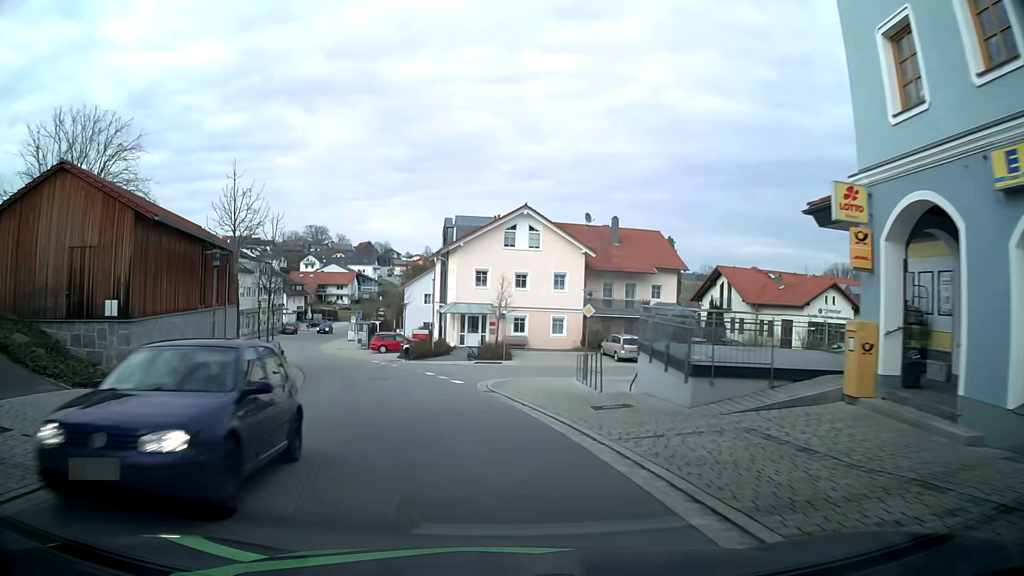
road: tertiary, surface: asphalt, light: Day
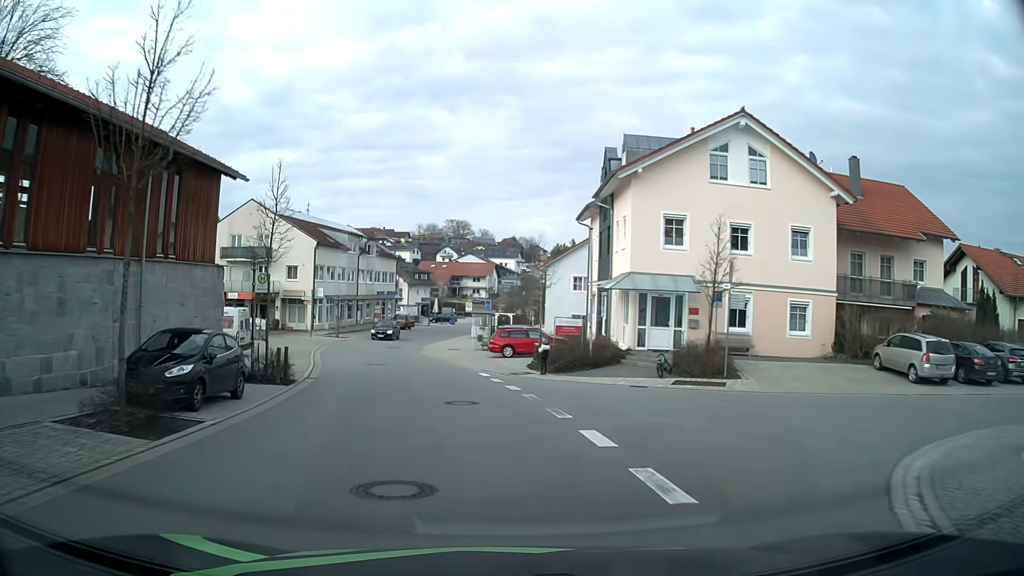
(-2.3, +20.1) m; -13°
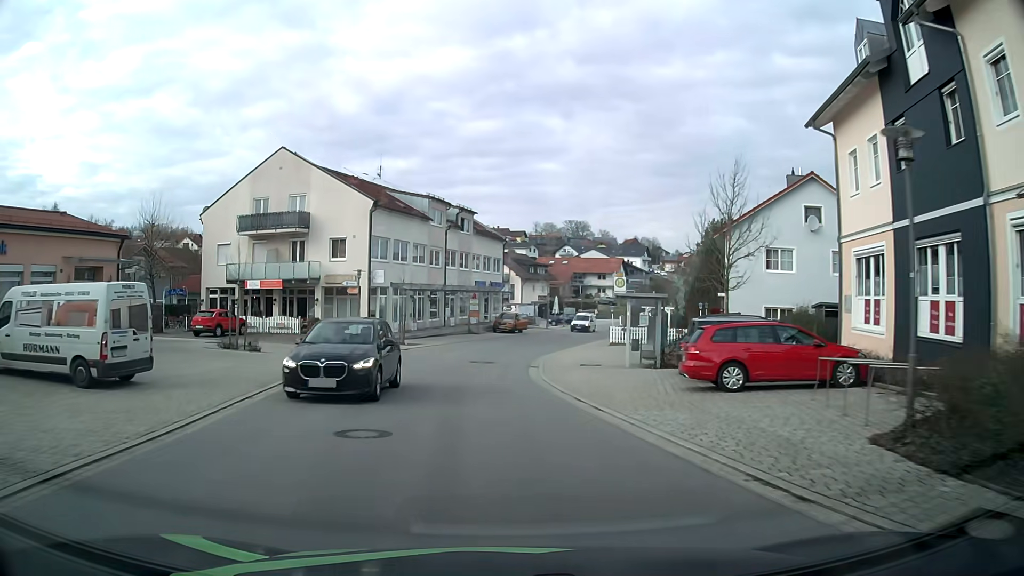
(-1.9, +20.4) m; -10°
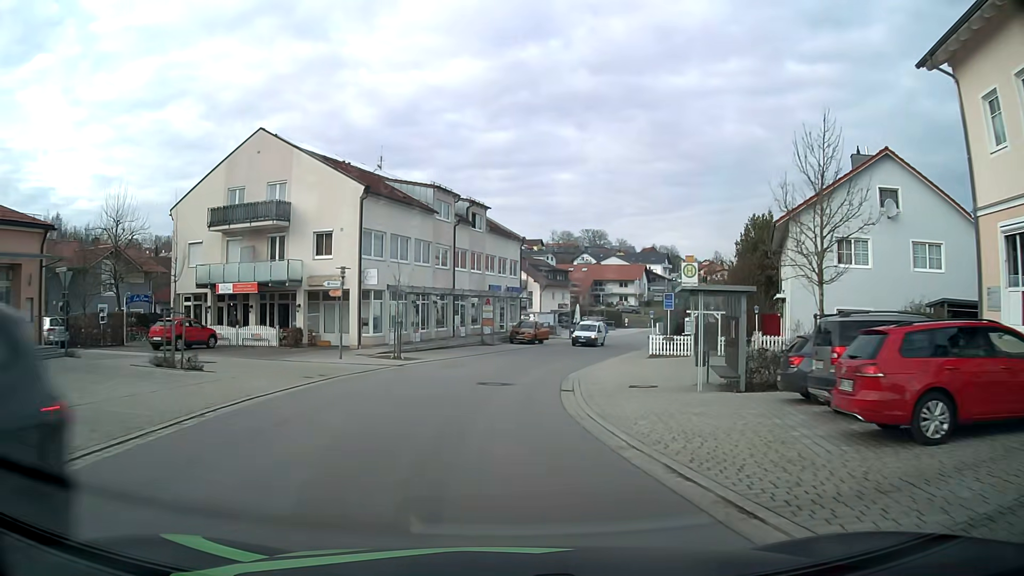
(-0.1, +6.9) m; -1°
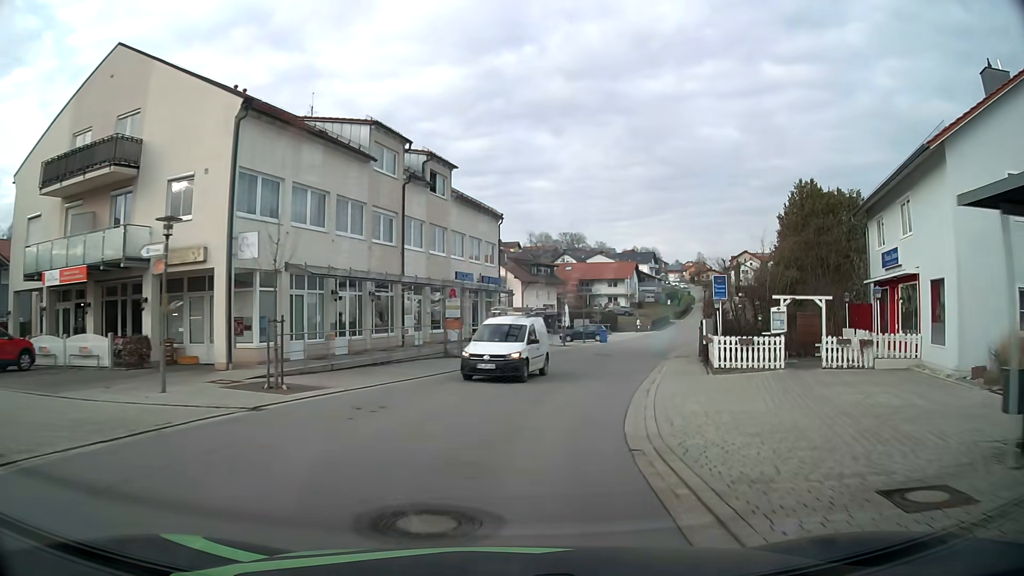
(0.0, +14.0) m; +2°
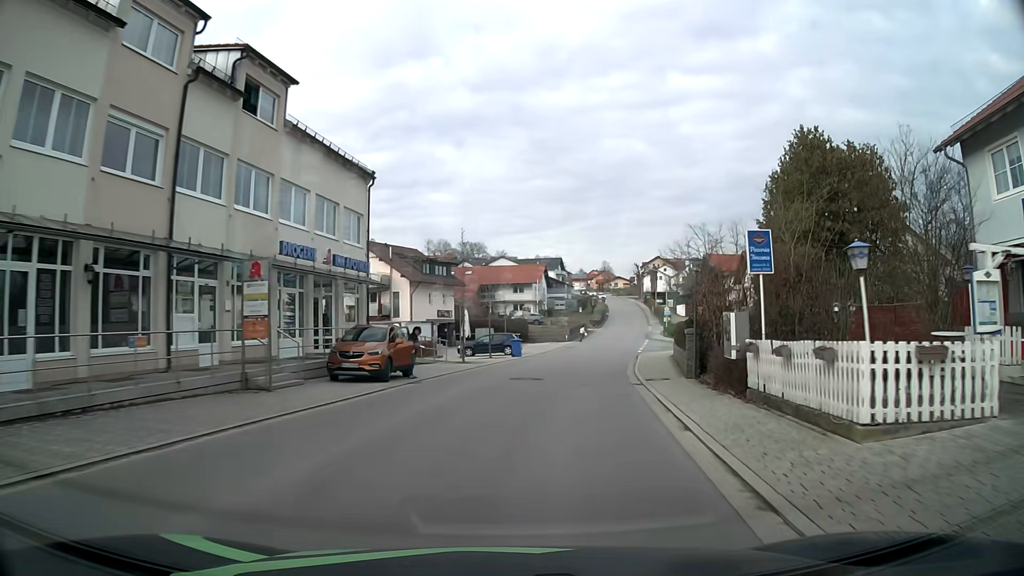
(+1.0, +14.1) m; +9°
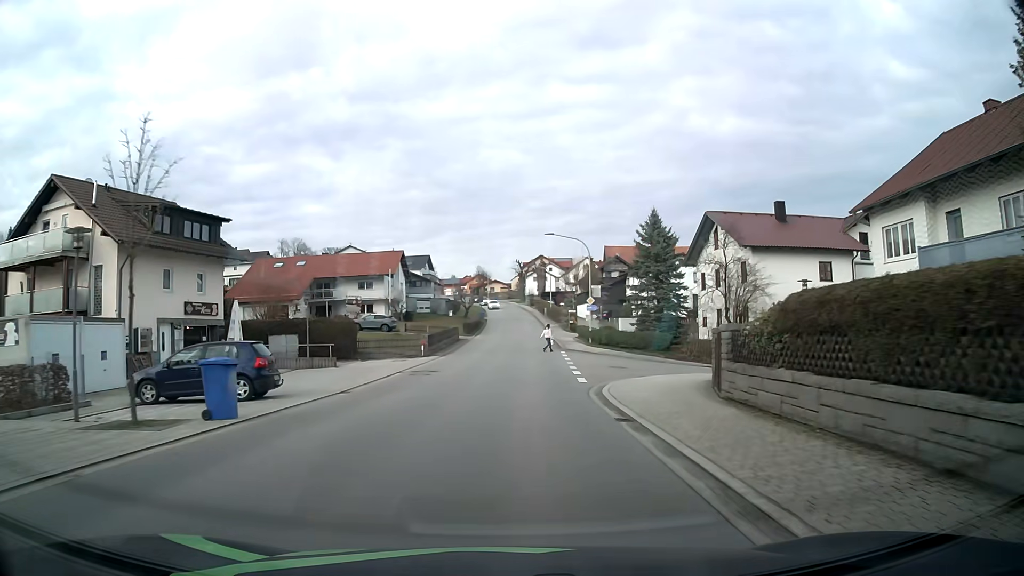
(+3.0, +28.5) m; +10°
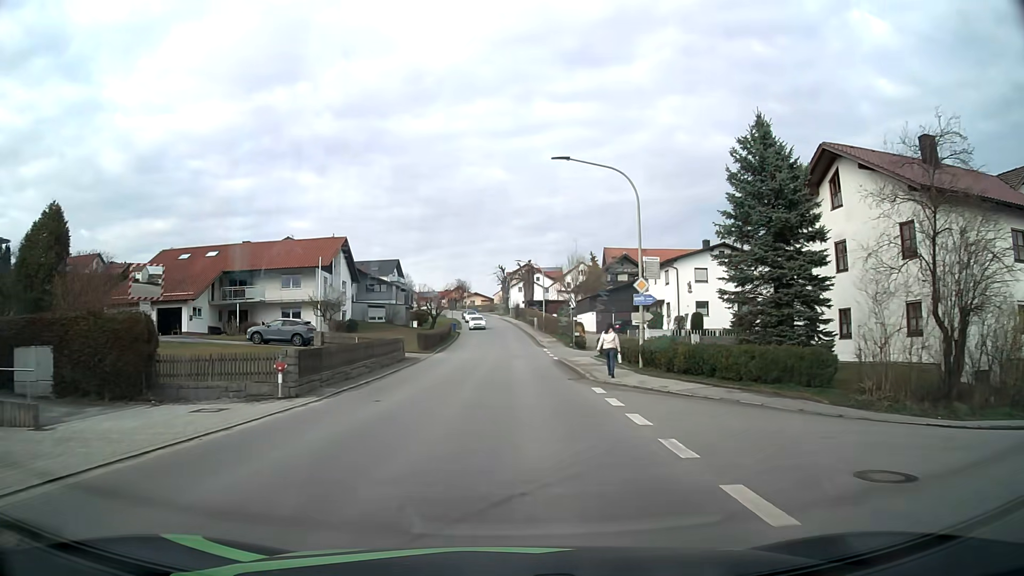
(+0.5, +21.7) m; +2°
(0, +10) (0, +20) (0, +30) (0, +40) (0, +50) (0, +60) (0, +70) (-1, +80) (-1, +90) (-2, +100) m
